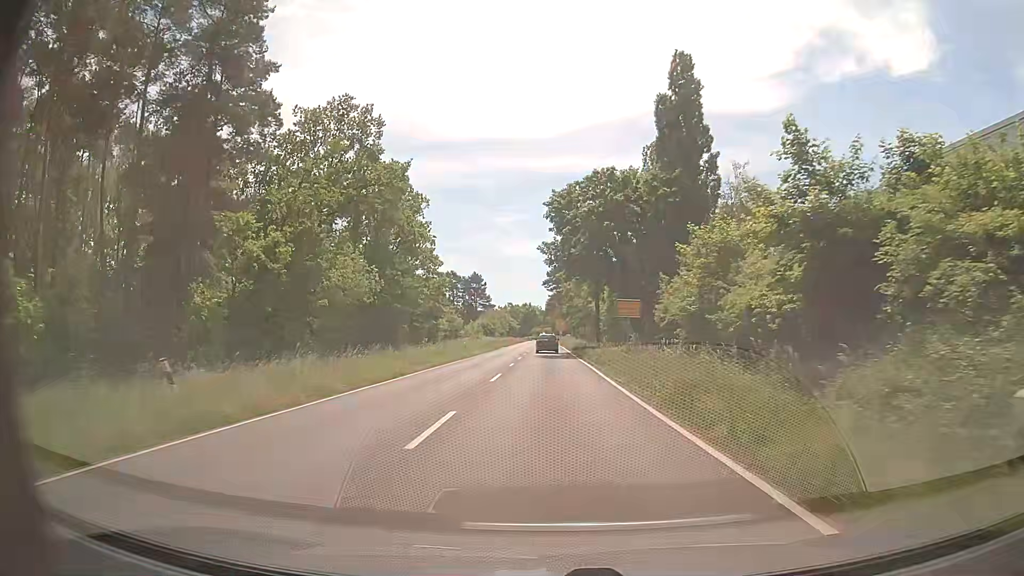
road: tertiary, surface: asphalt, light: Day
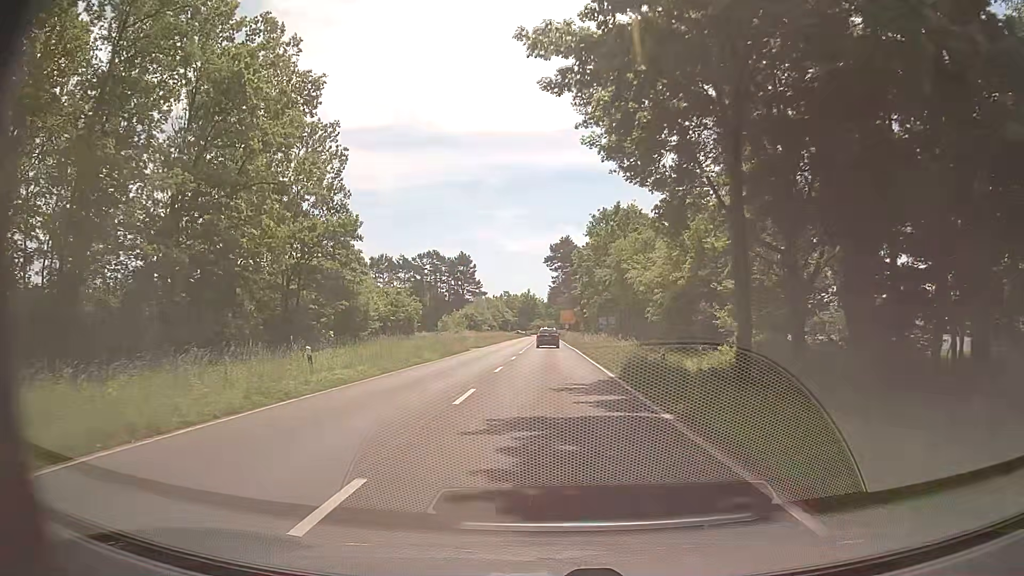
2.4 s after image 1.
(-0.3, +35.8) m; 0°
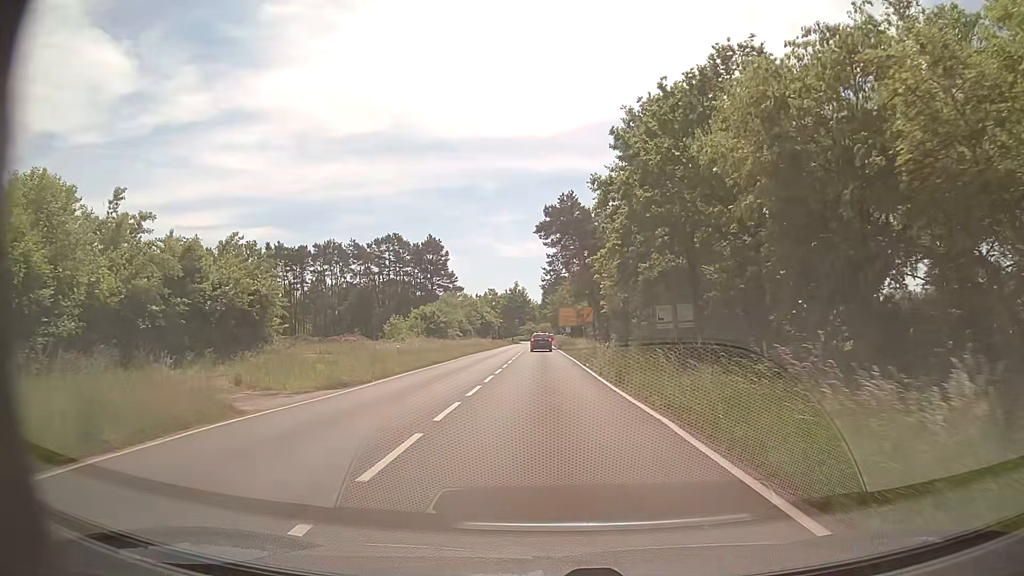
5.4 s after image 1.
(-0.1, +37.2) m; 0°
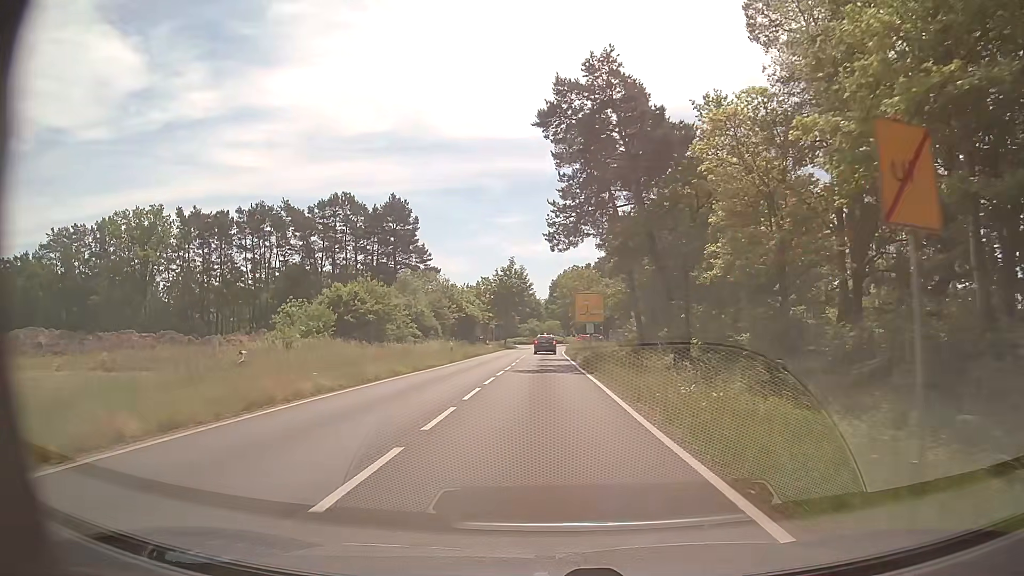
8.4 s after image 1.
(0.0, +37.3) m; 0°
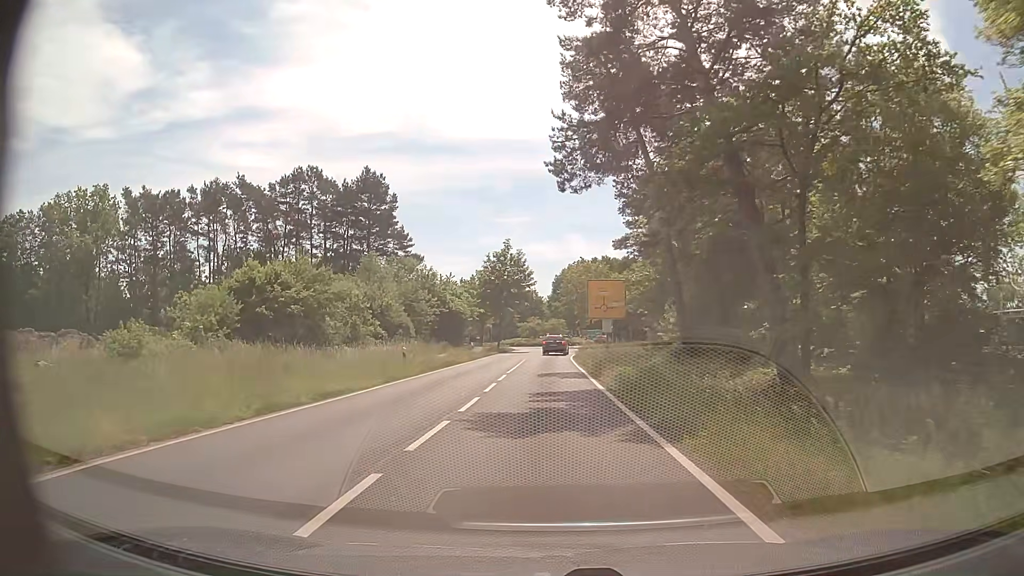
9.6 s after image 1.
(0.0, +15.1) m; 0°
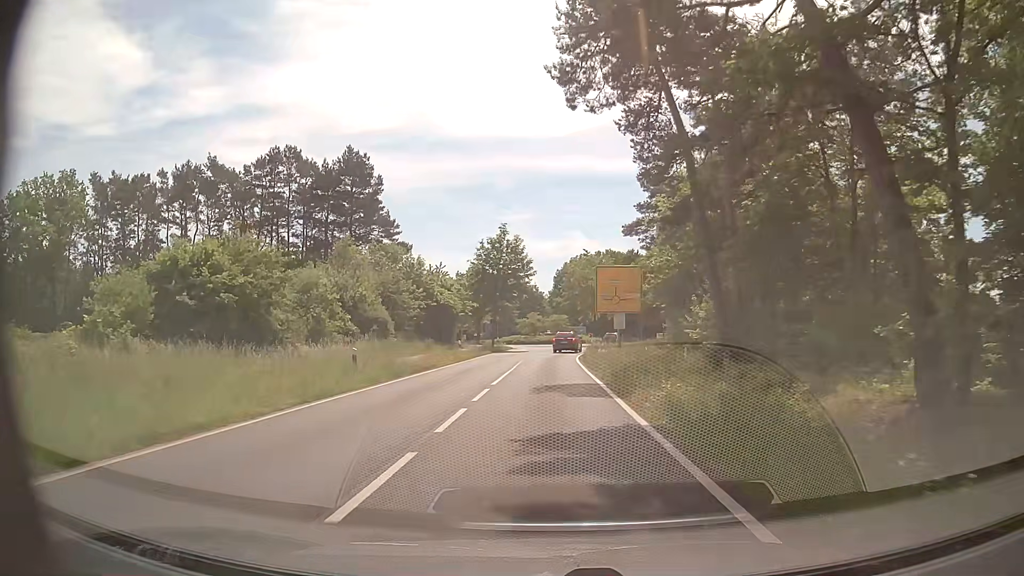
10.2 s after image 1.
(0.0, +7.6) m; 0°
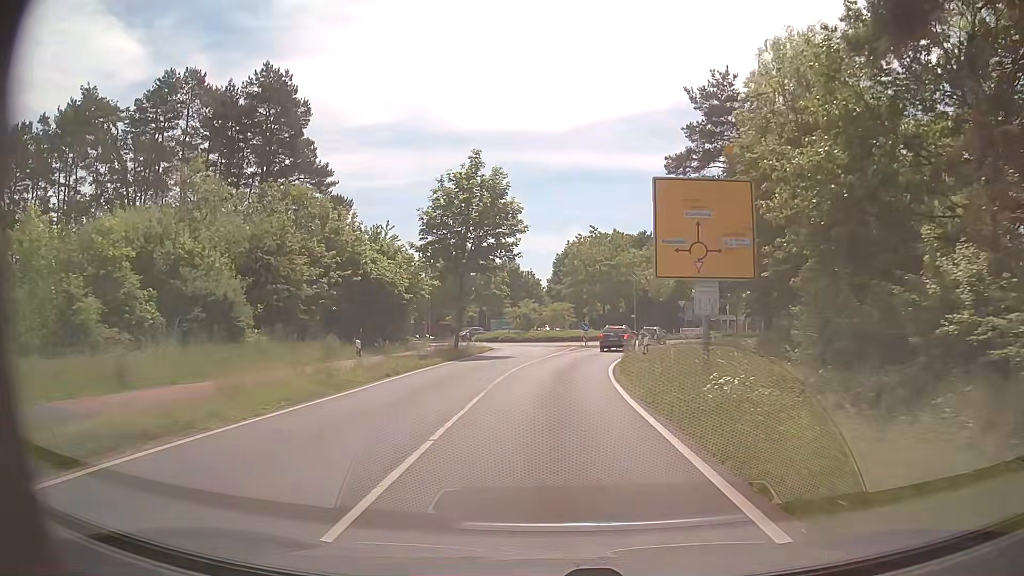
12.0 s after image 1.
(0.0, +22.1) m; +1°
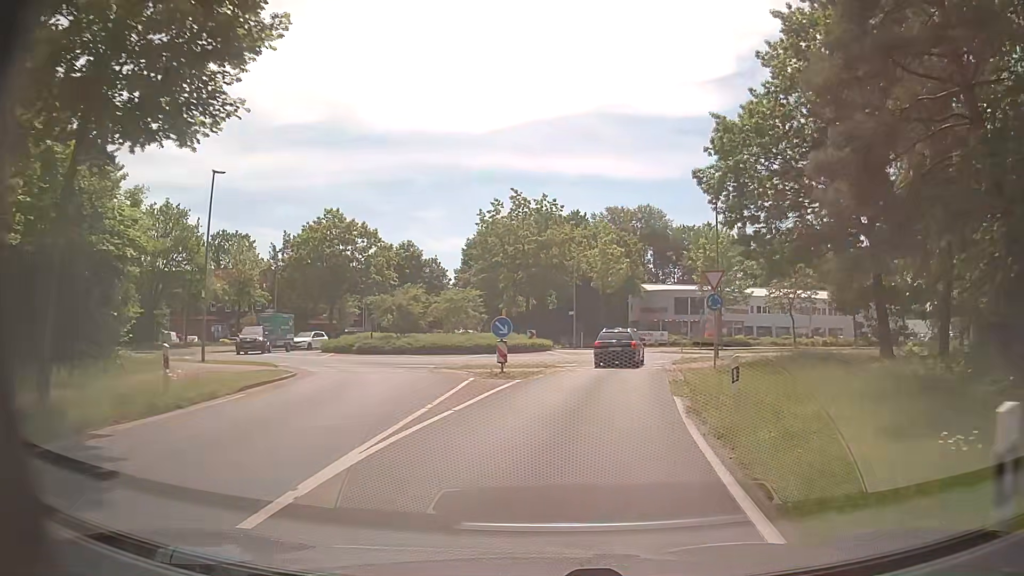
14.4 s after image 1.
(+1.1, +26.4) m; +6°
(0, +10) (+2, +20) (+3, +30) (+7, +39) (+14, +45) (+23, +50) (+33, +53) (+42, +57) (+52, +60) (+61, +63) m
